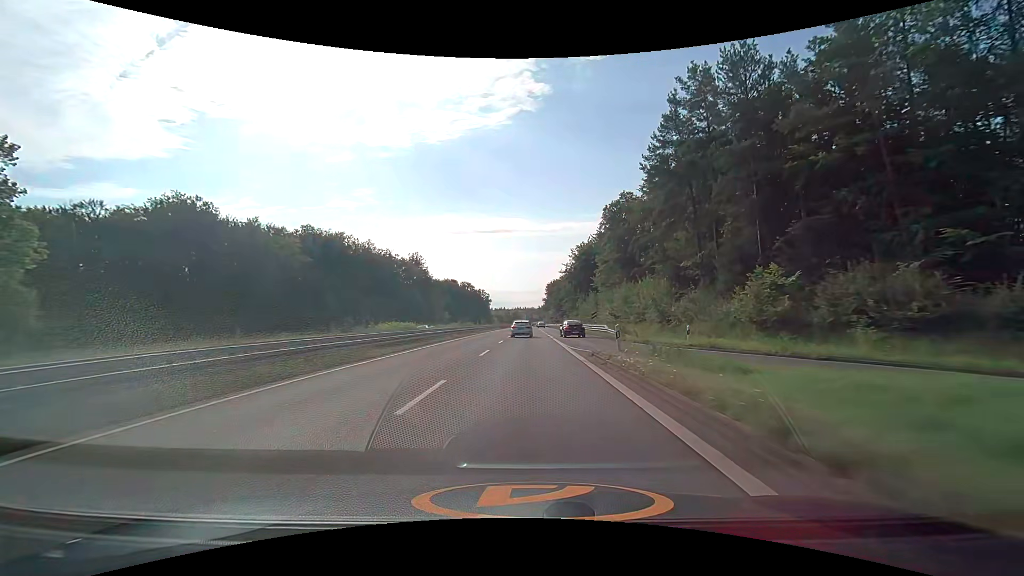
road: trunk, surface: asphalt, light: Day
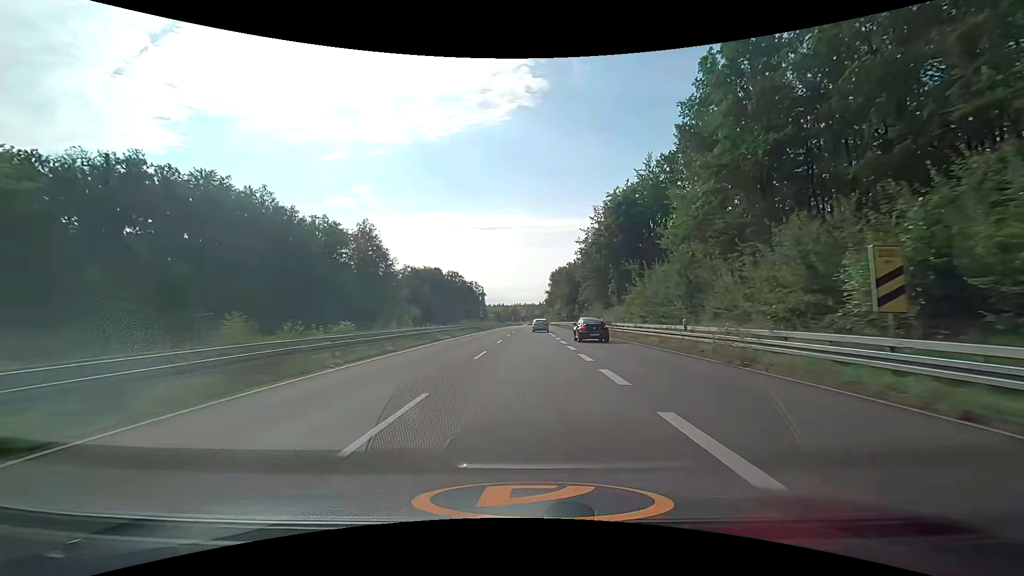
(+0.1, +50.0) m; 0°
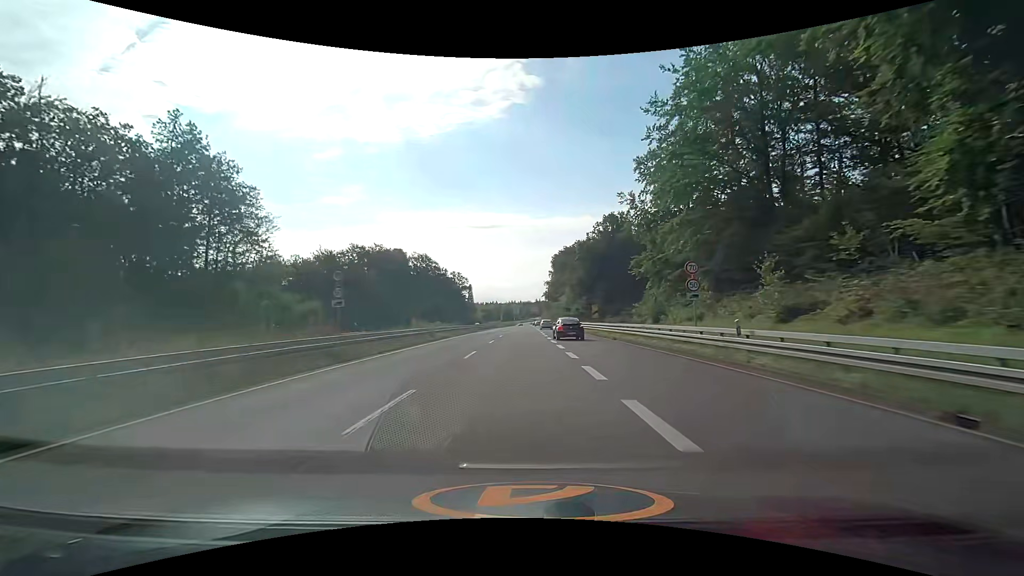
(+0.6, +58.6) m; +1°
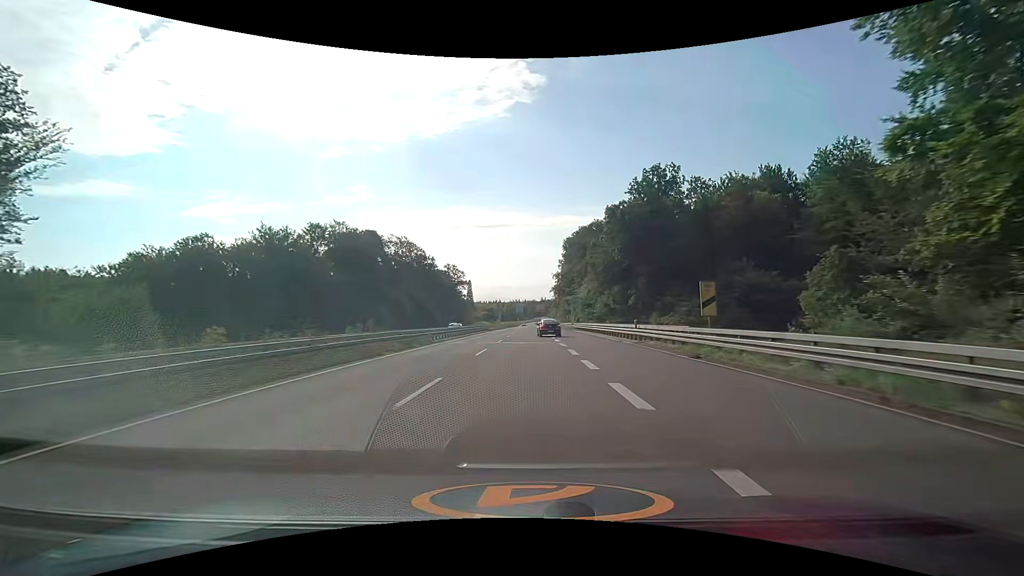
(-0.1, +33.3) m; -1°
